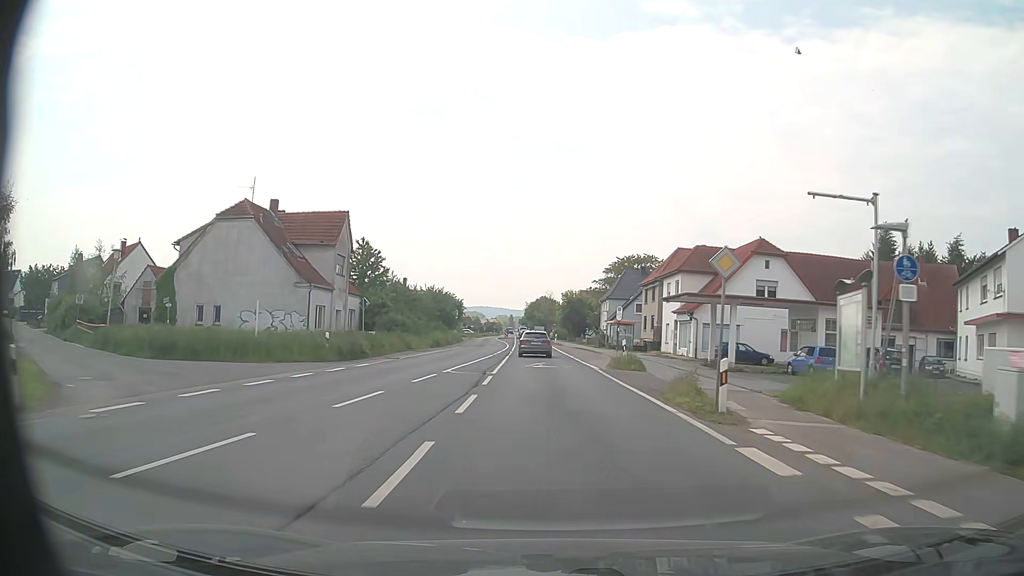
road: primary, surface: asphalt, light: Day
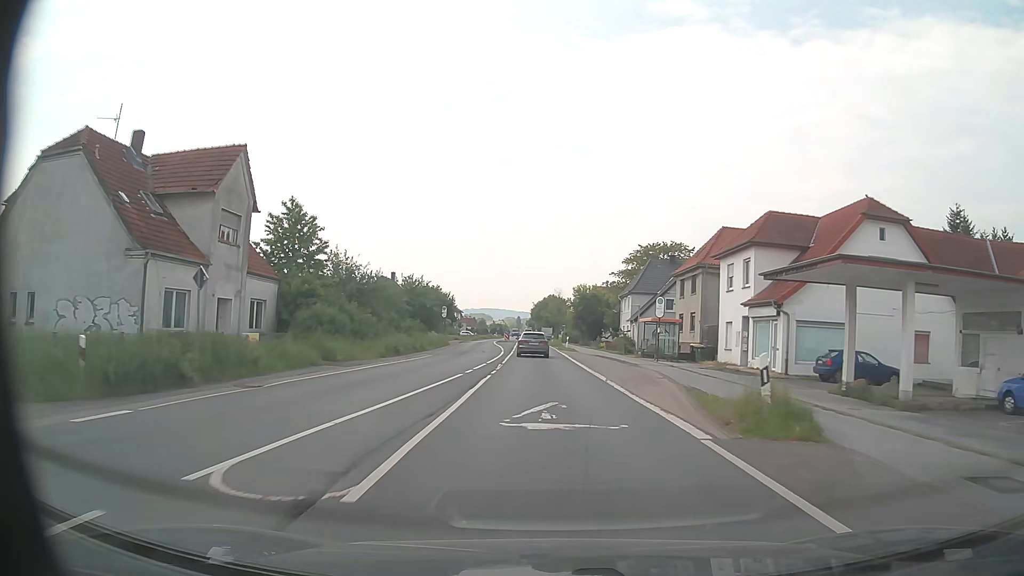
(-0.1, +16.5) m; -1°
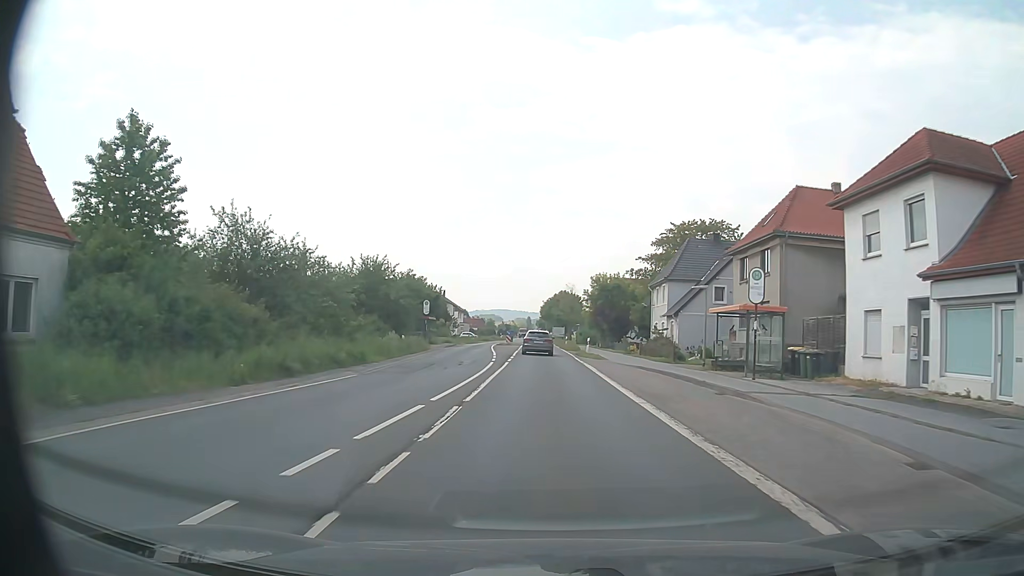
(0.0, +16.4) m; -1°
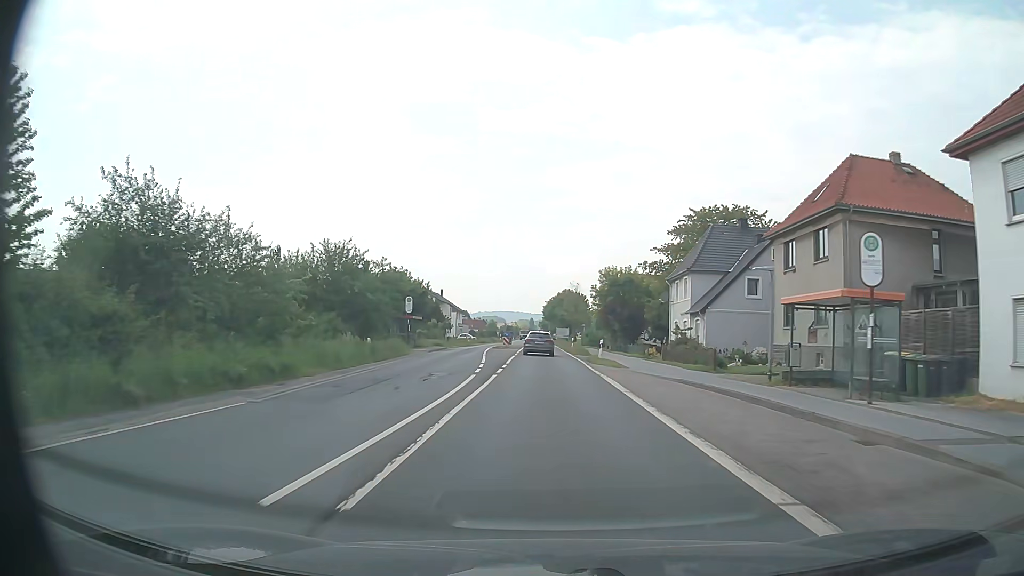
(0.0, +8.2) m; 0°
(0, +10) (0, +20) (0, +30) (0, +40) (0, +50) (-1, +60) (-1, +70) (-1, +80) (-1, +90) (-1, +100) m
